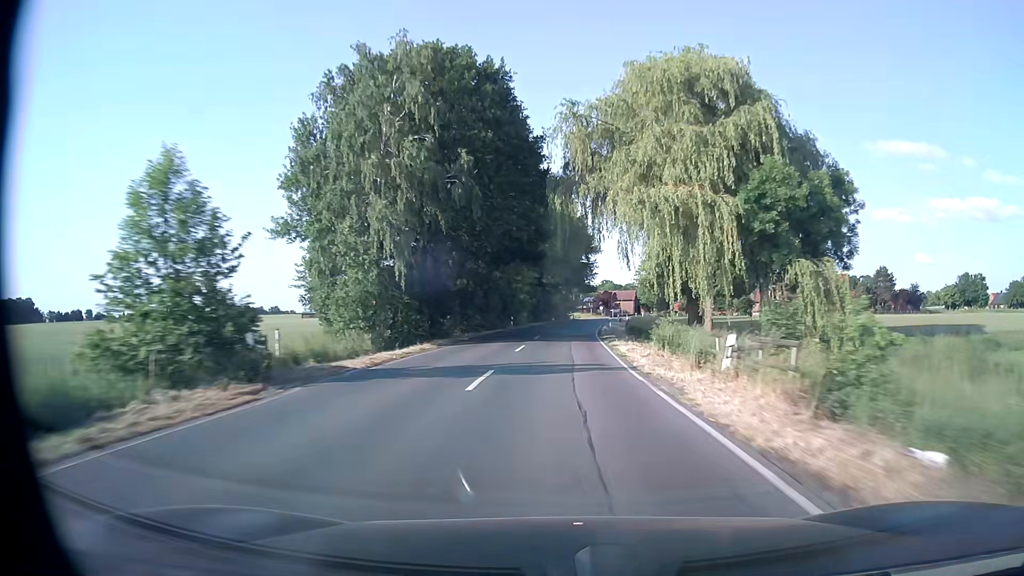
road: secondary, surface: asphalt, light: Day
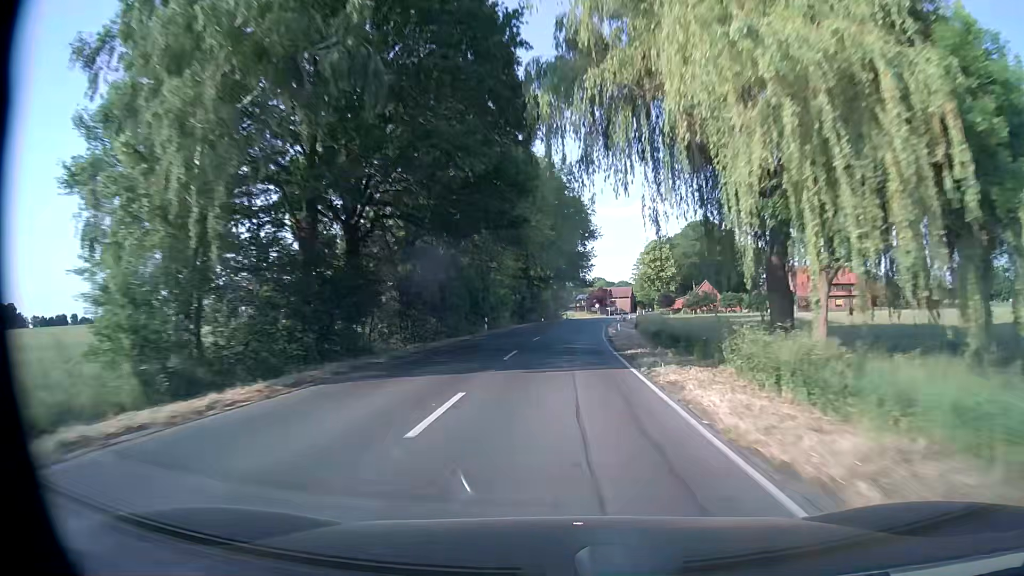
(+0.1, +15.8) m; +1°
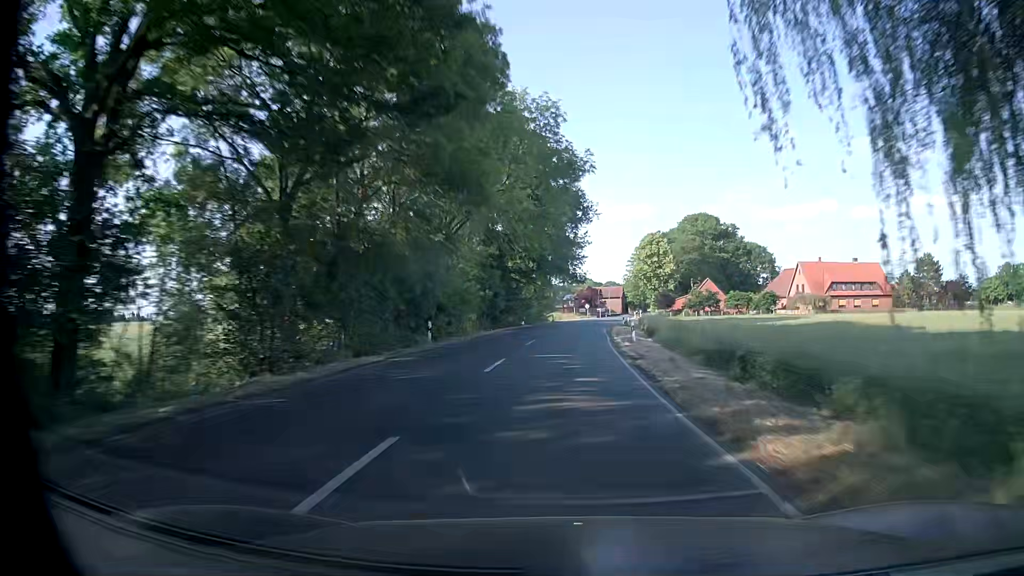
(+0.1, +15.8) m; +1°
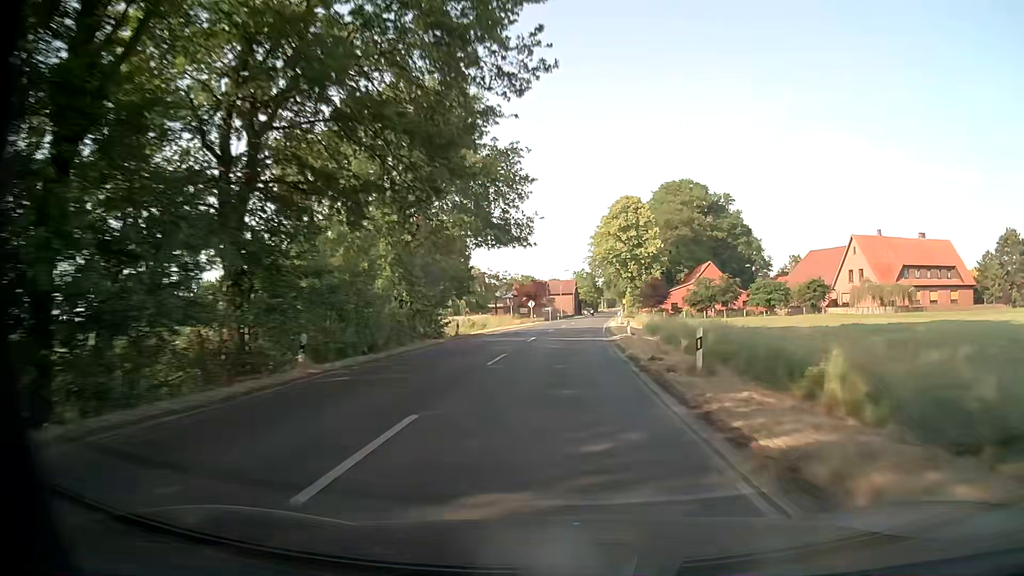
(+1.6, +44.9) m; +5°
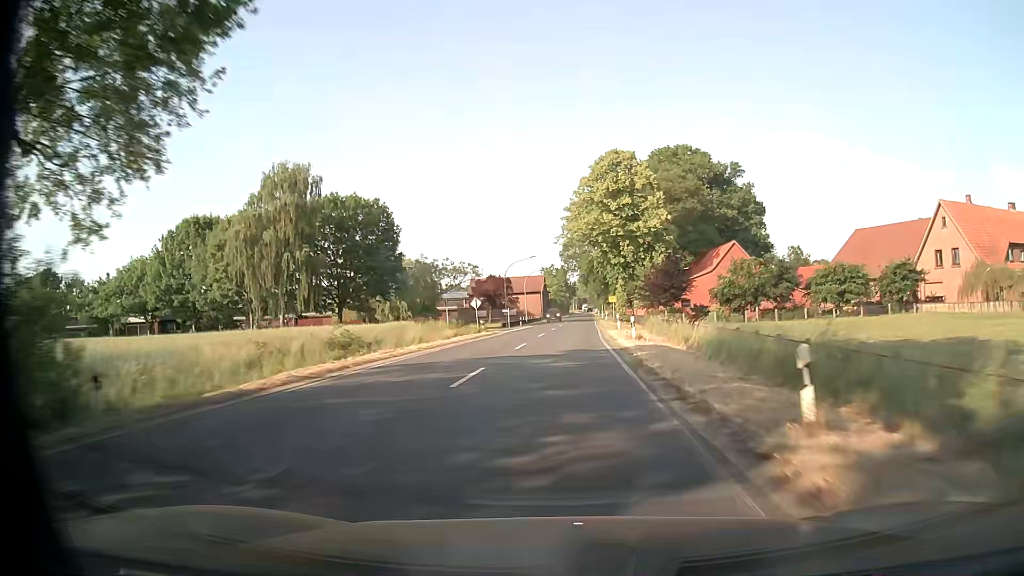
(+0.7, +27.8) m; +3°
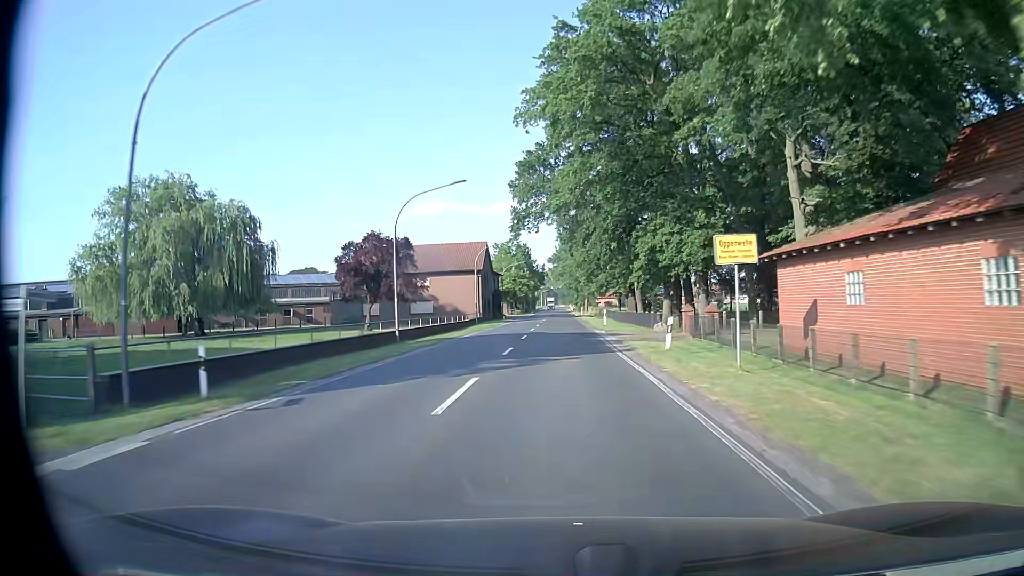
(+1.6, +61.1) m; +2°
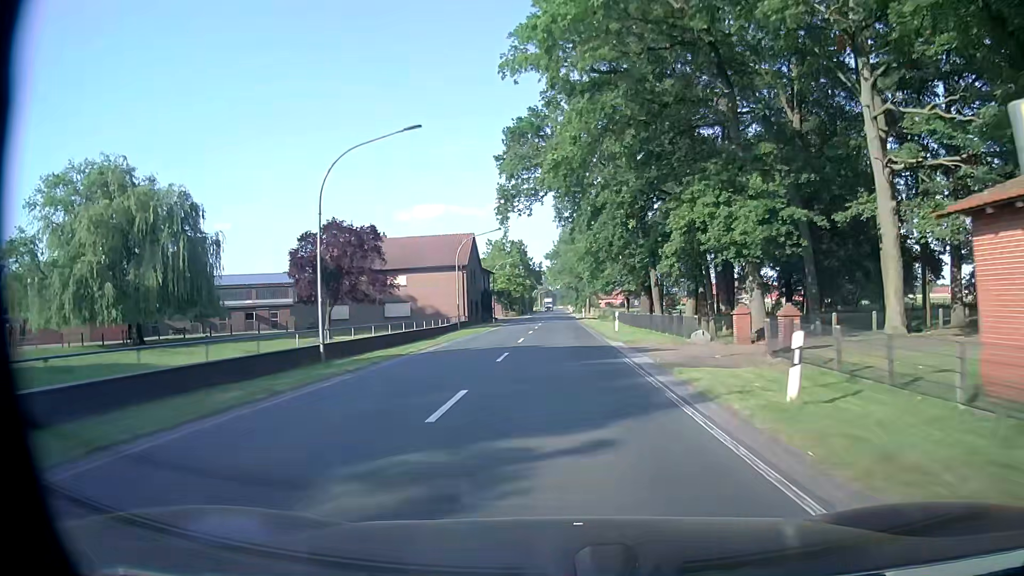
(0.0, +10.2) m; +1°
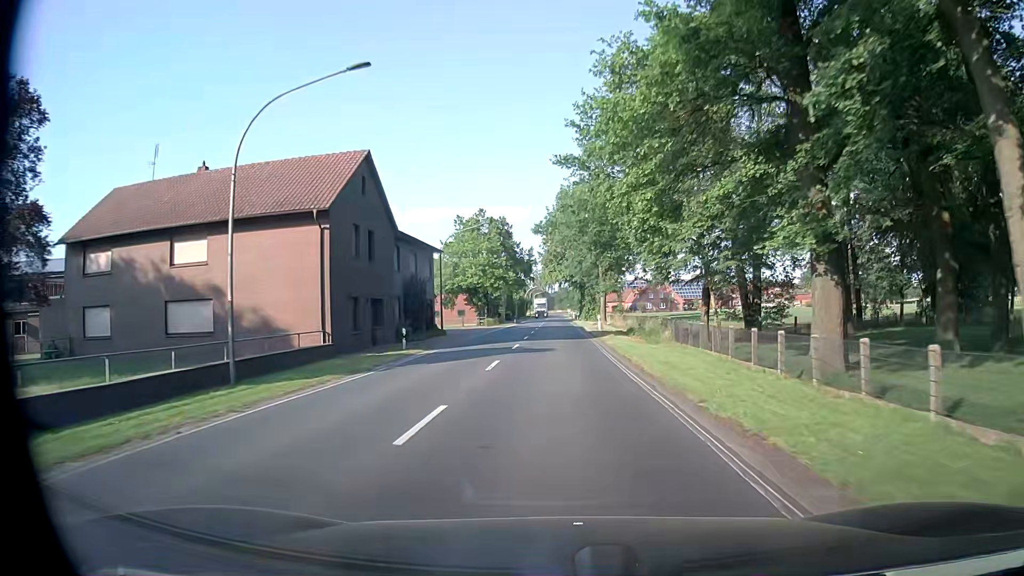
(-0.1, +35.9) m; 0°
(0, +10) (0, +20) (0, +30) (0, +40) (0, +50) (0, +60) (-1, +70) (-1, +80) (-1, +90) (-1, +100) m
